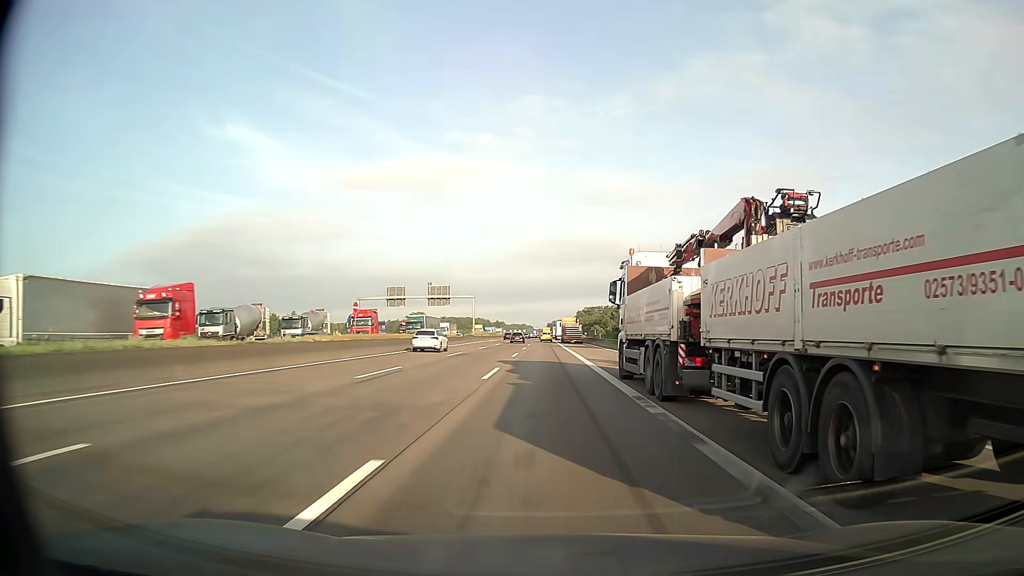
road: motorway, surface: asphalt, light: Day
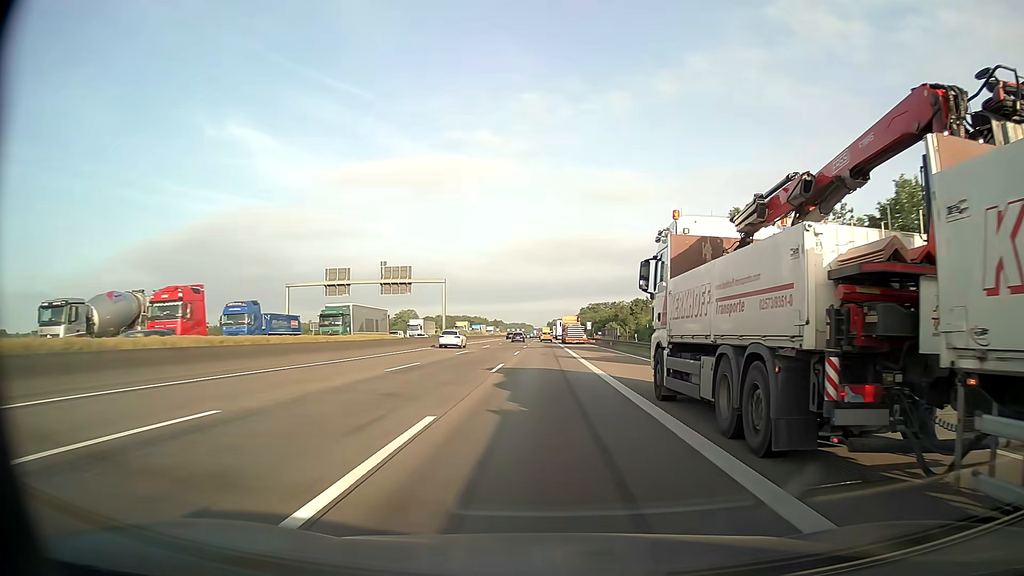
(0.0, +32.3) m; 0°
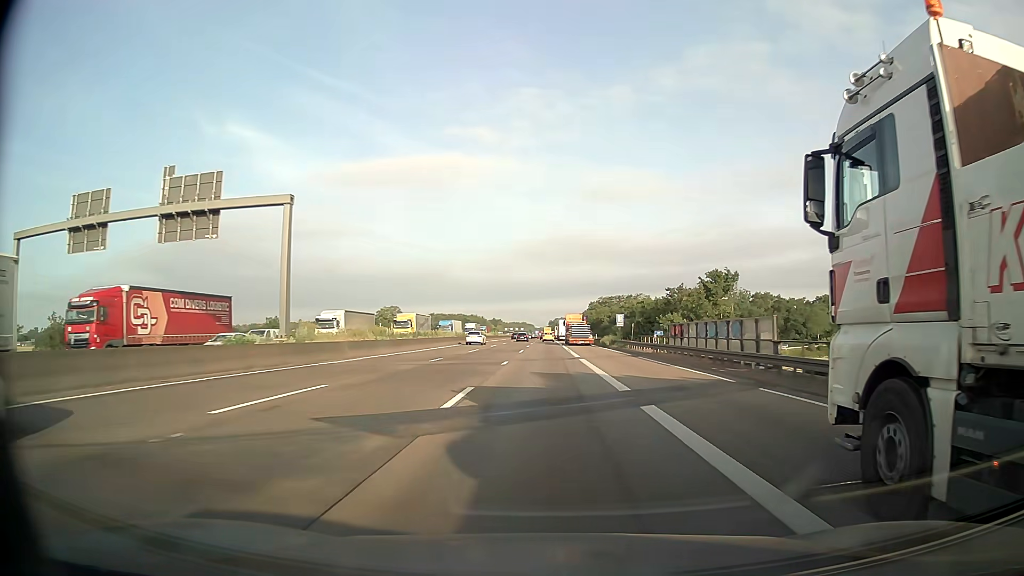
(-0.1, +48.5) m; 0°
(0, +10) (0, +20) (0, +30) (0, +40) (0, +50) (0, +60) (0, +70) (0, +80) (0, +90) (0, +100) m
